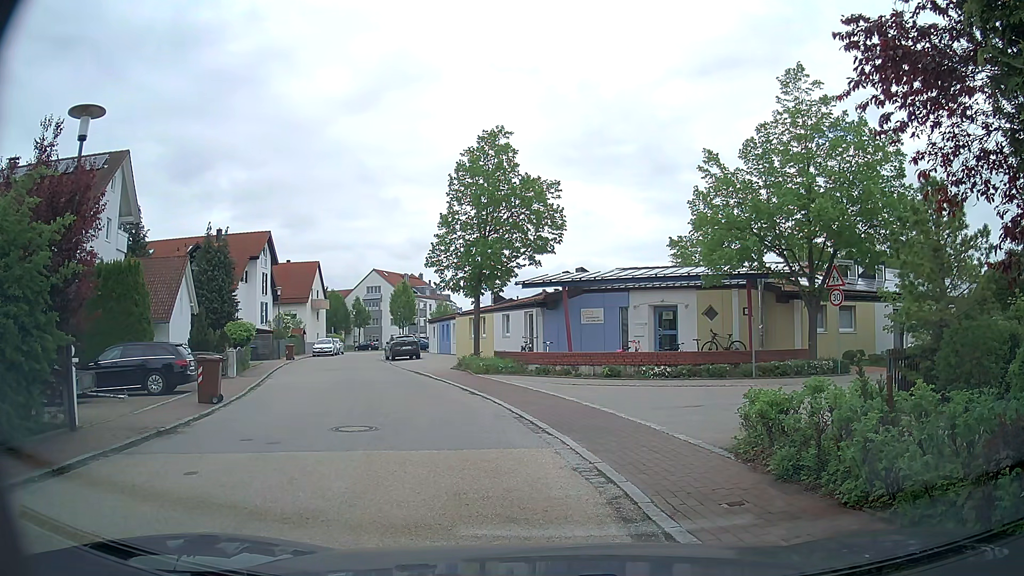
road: residential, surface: asphalt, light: Day
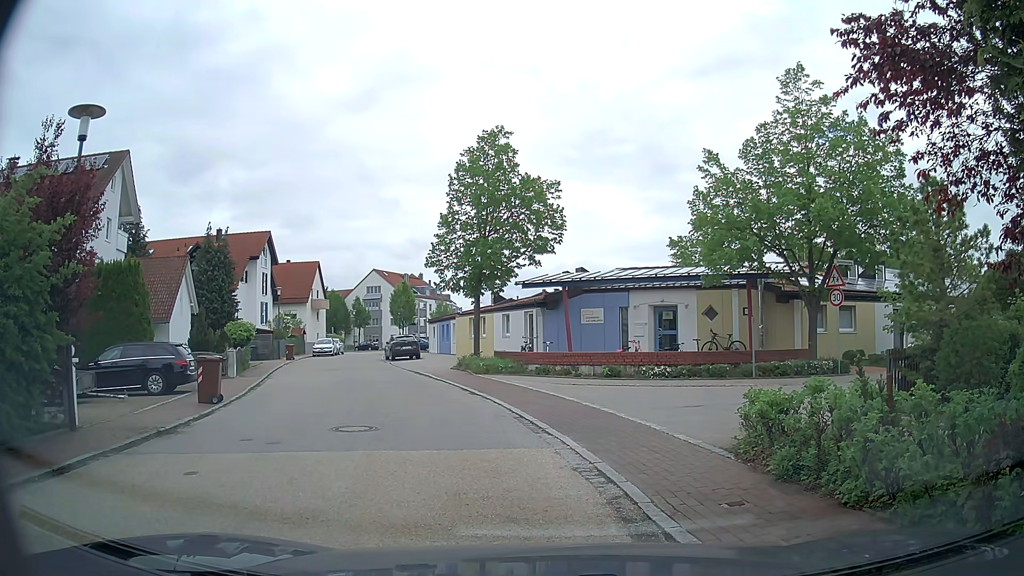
(0.0, 0.0) m; 0°
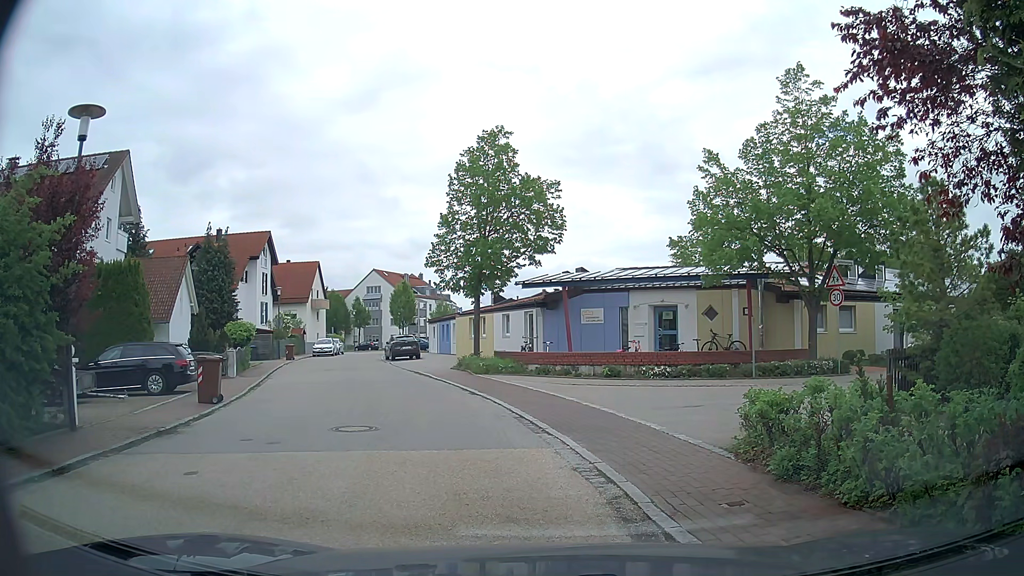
(0.0, 0.0) m; 0°
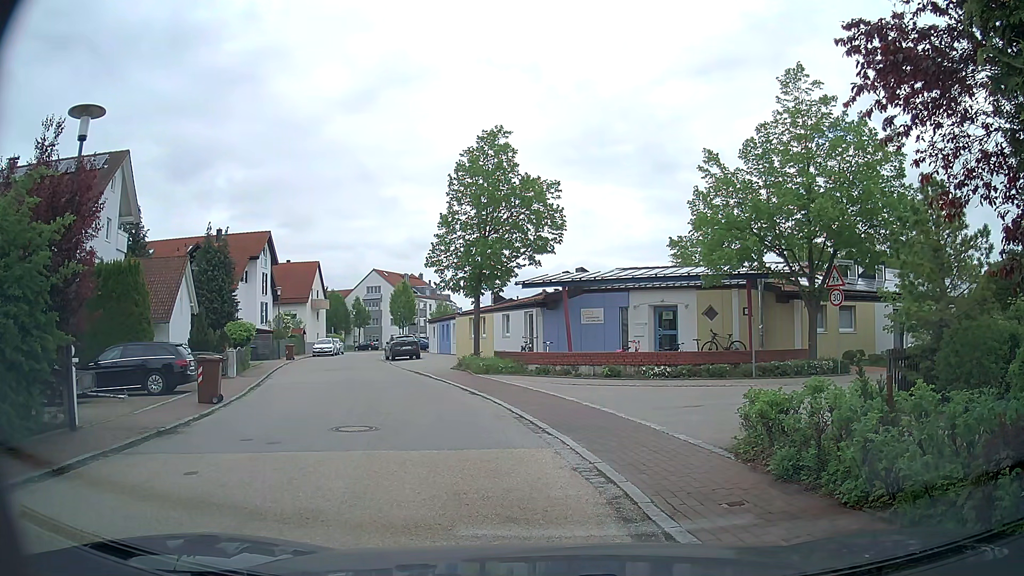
(0.0, 0.0) m; 0°
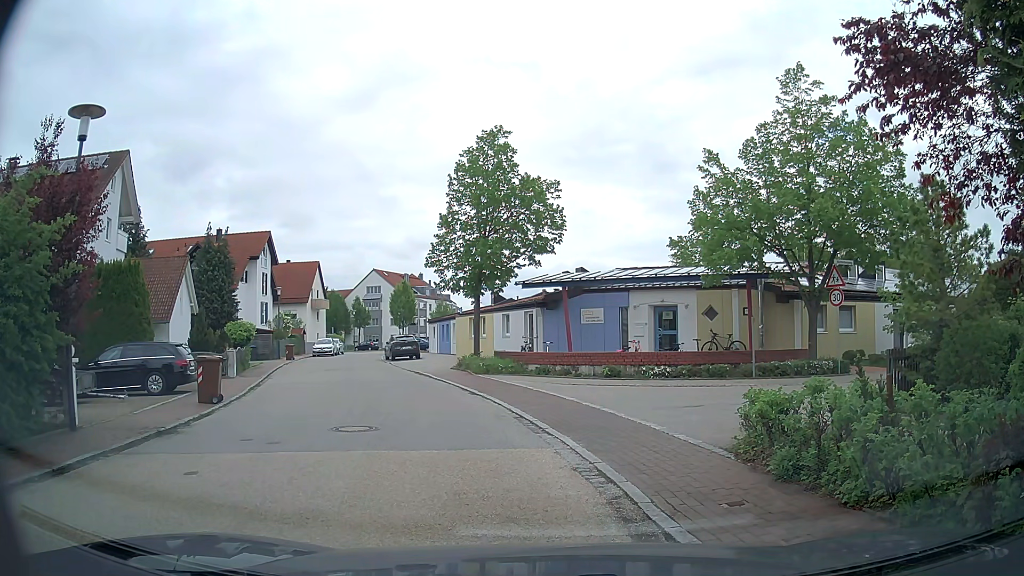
(0.0, 0.0) m; 0°
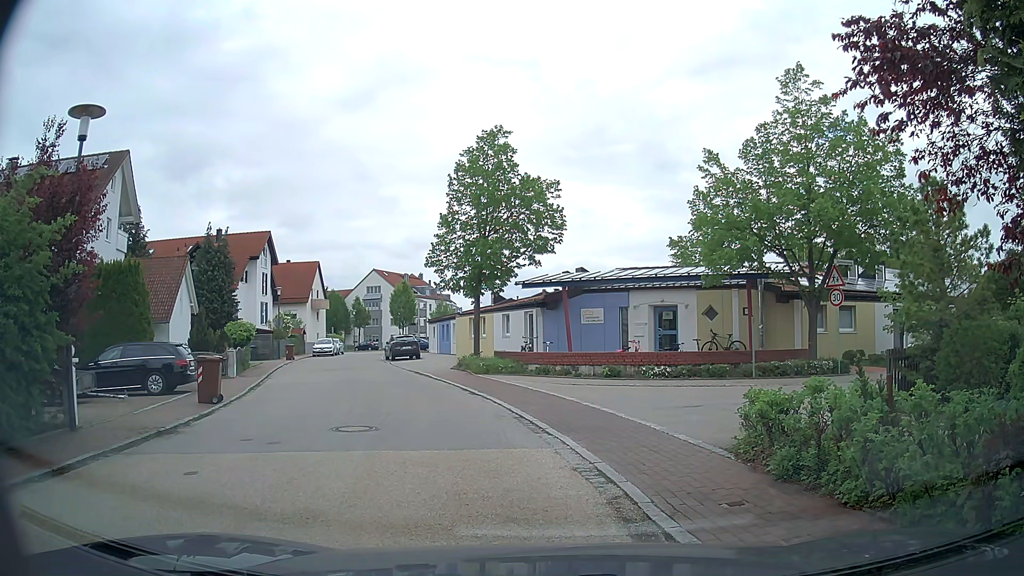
(0.0, 0.0) m; 0°
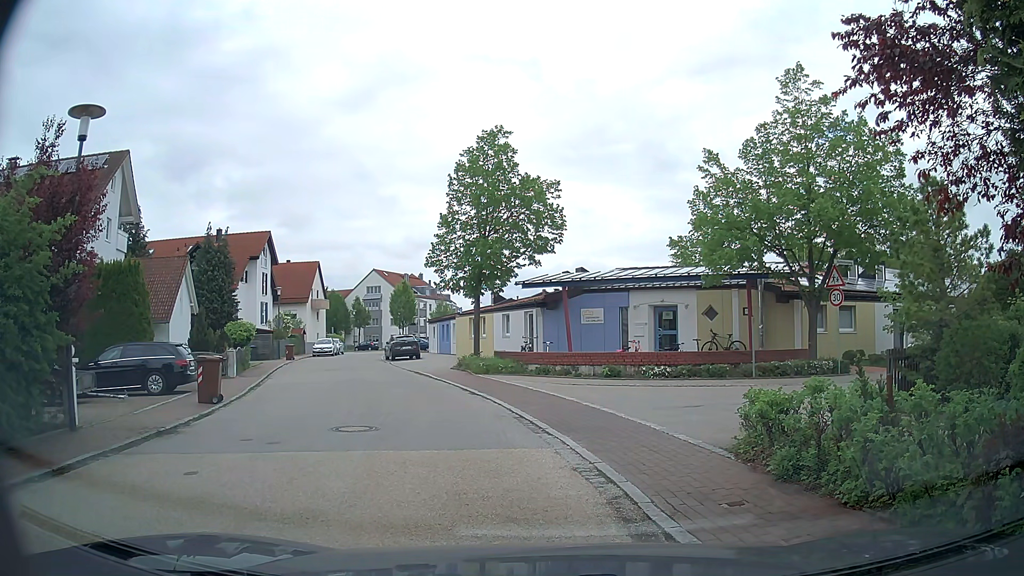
(0.0, 0.0) m; 0°
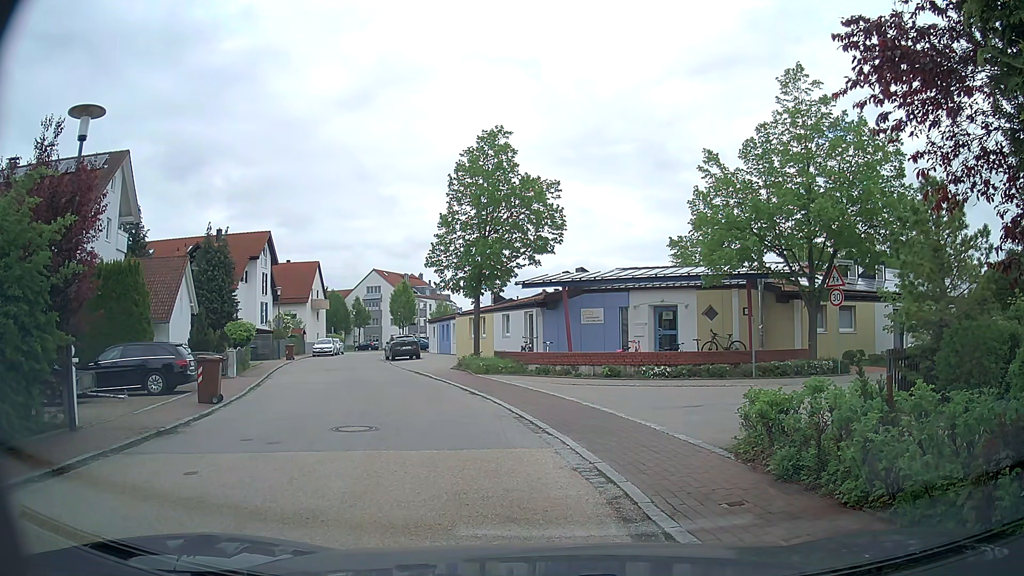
(0.0, 0.0) m; 0°
